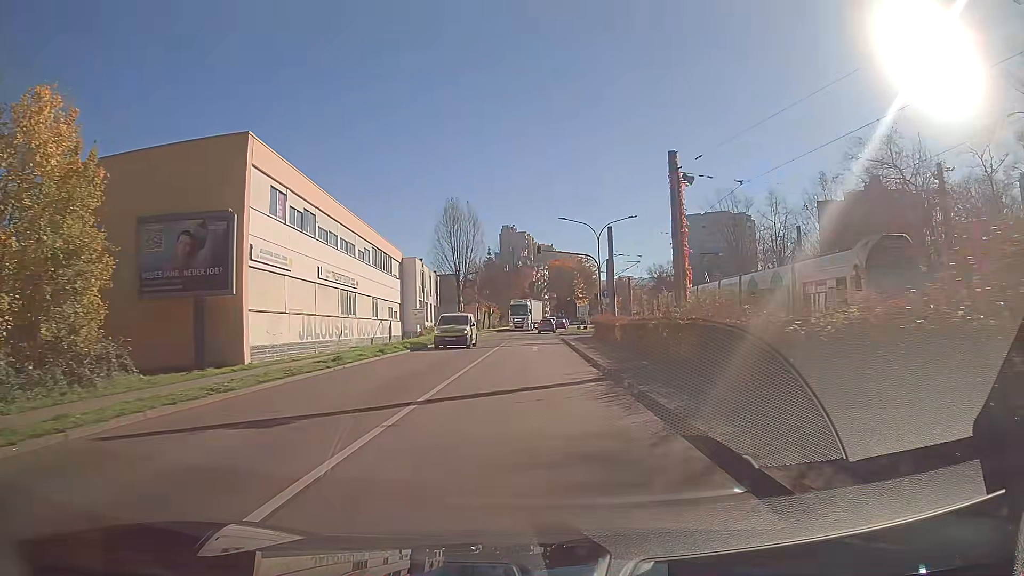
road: secondary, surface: asphalt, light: Day
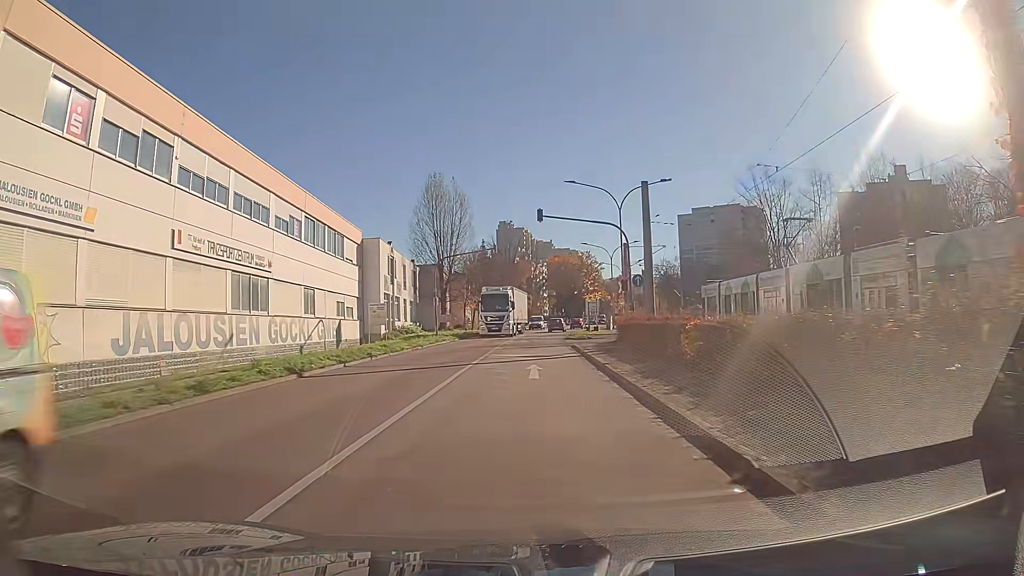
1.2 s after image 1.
(0.0, +14.7) m; 0°
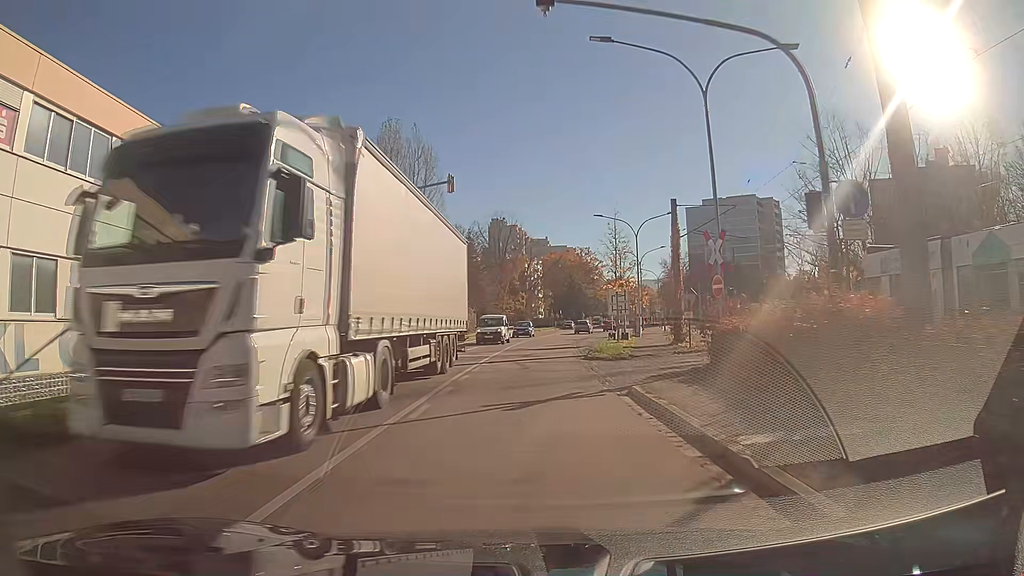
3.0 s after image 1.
(+0.1, +21.8) m; +1°
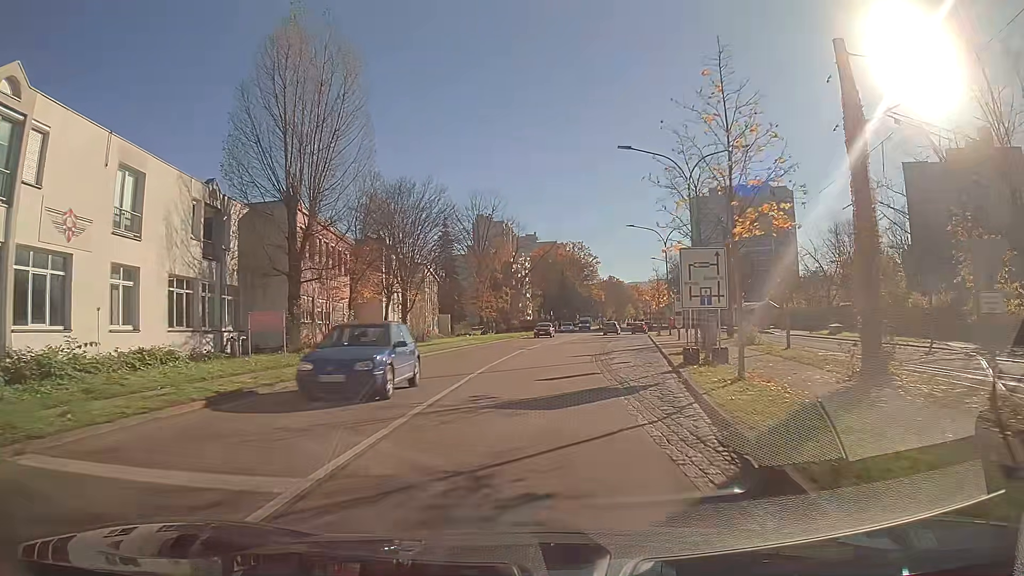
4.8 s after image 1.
(+0.2, +21.7) m; +1°
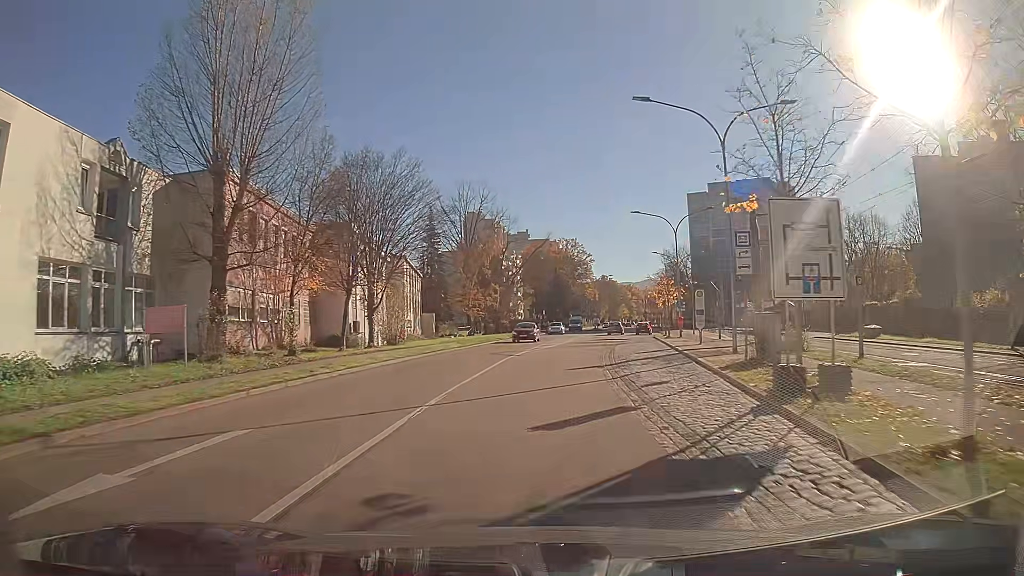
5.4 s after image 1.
(+0.1, +7.4) m; +1°
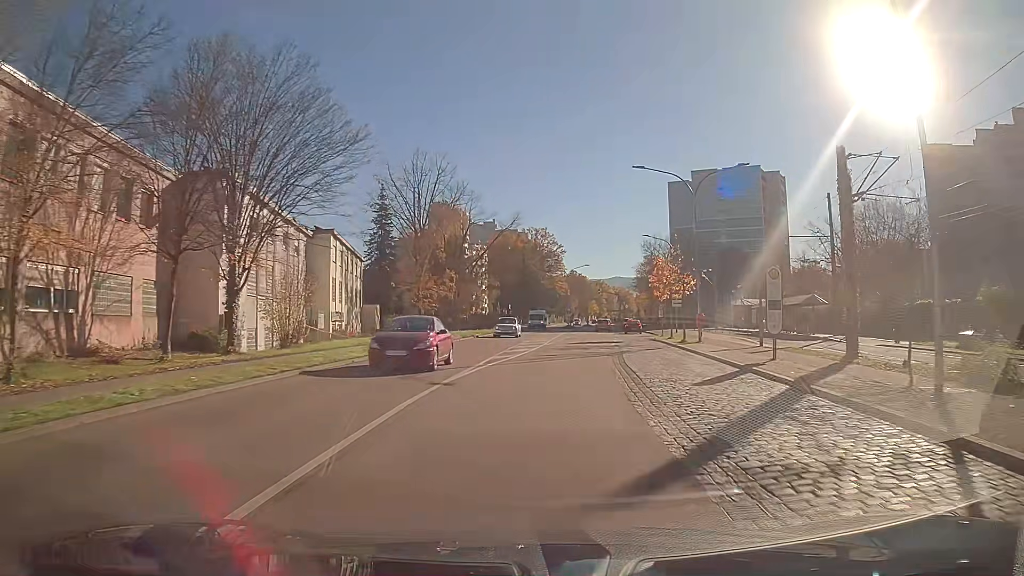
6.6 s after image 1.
(+0.3, +14.7) m; +3°
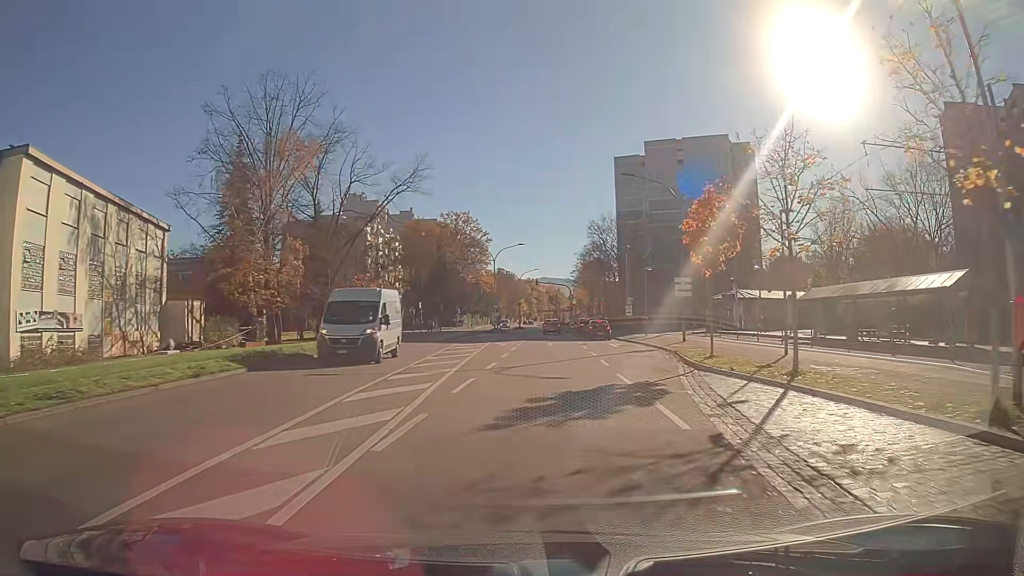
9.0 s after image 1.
(+1.6, +28.6) m; +6°
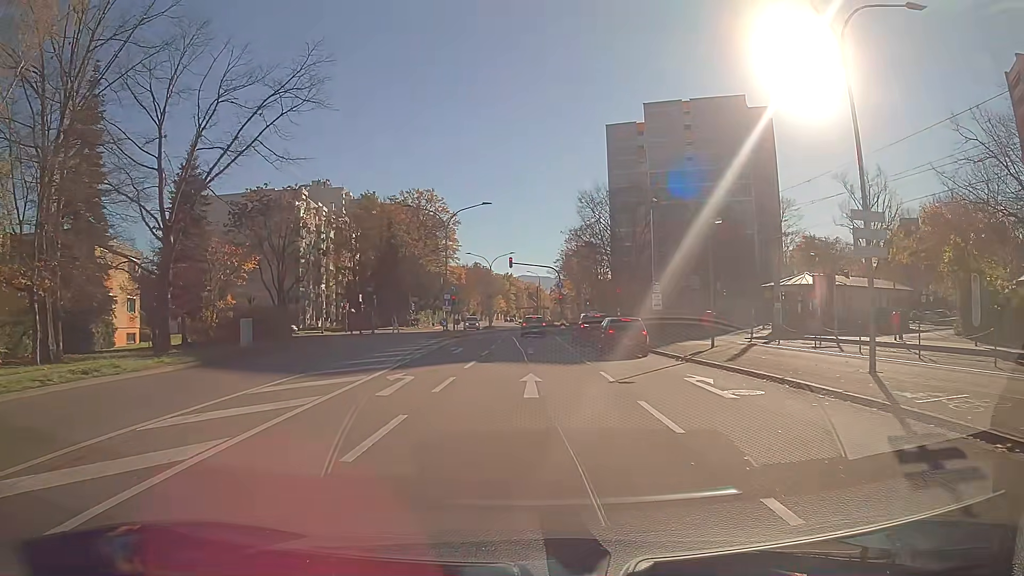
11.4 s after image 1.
(+0.4, +23.8) m; +1°
